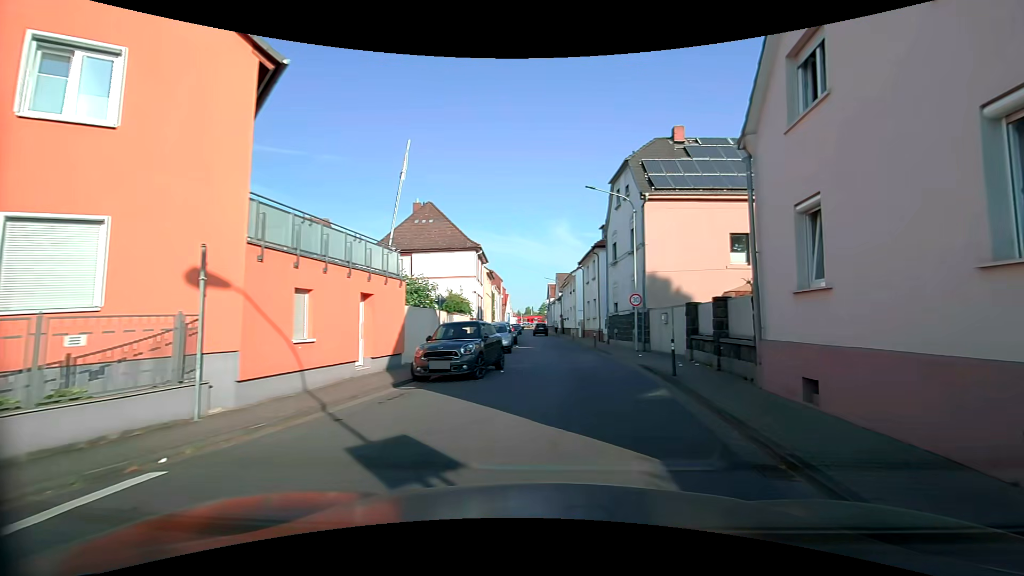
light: Day
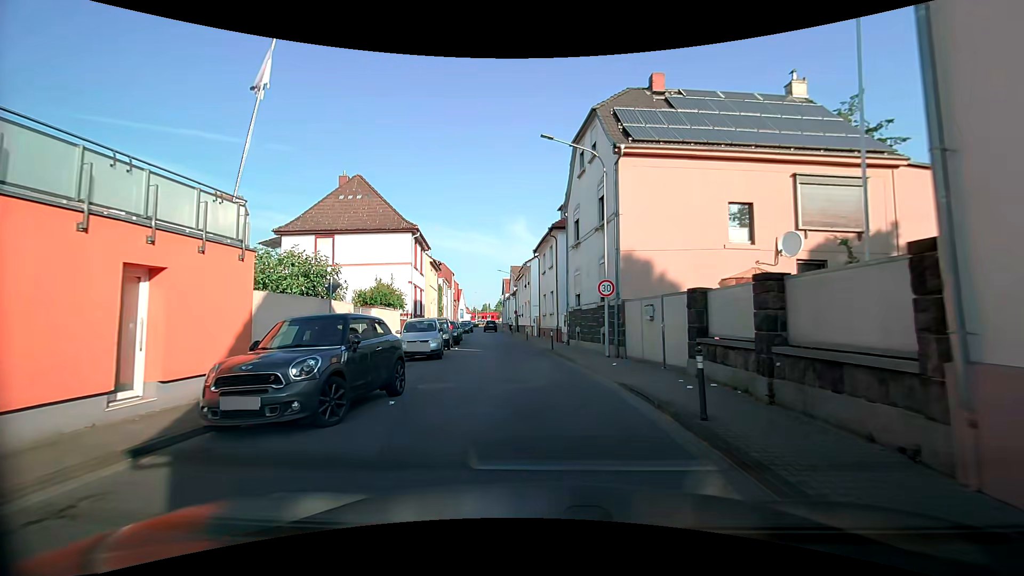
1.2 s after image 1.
(+0.6, +6.4) m; +6°
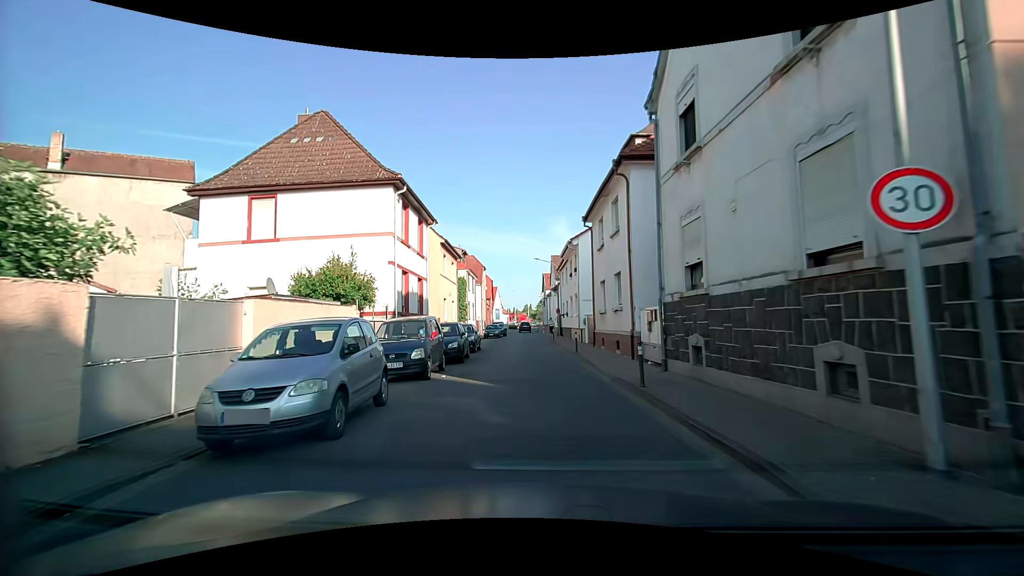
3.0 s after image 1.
(-0.5, +12.7) m; -5°
(0, +10) (-1, +20) (-1, +30) (-1, +40) (-2, +50) (-2, +60) (-2, +70) (-3, +80) (-3, +90) (-2, +100) m
